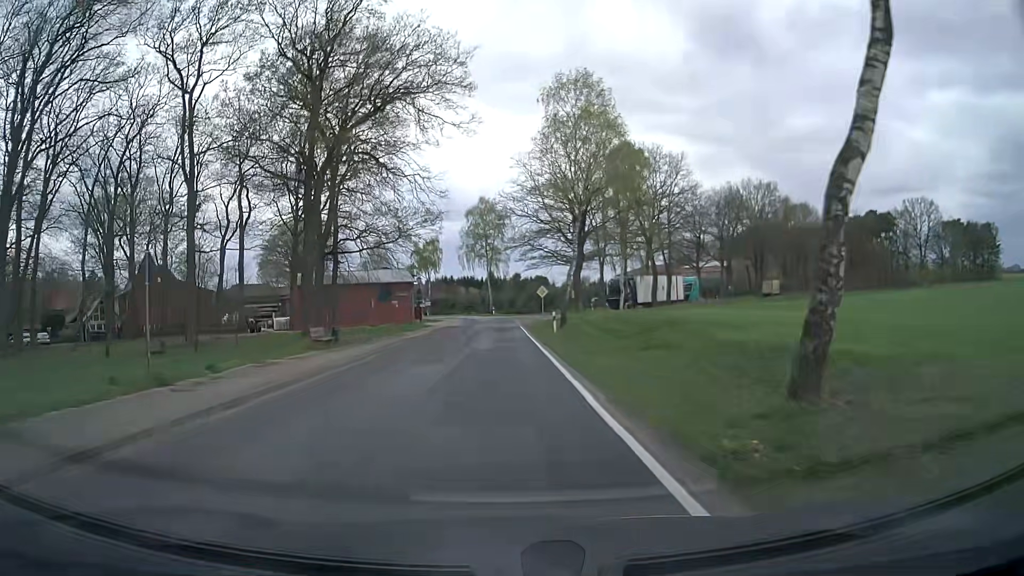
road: secondary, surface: asphalt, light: Day
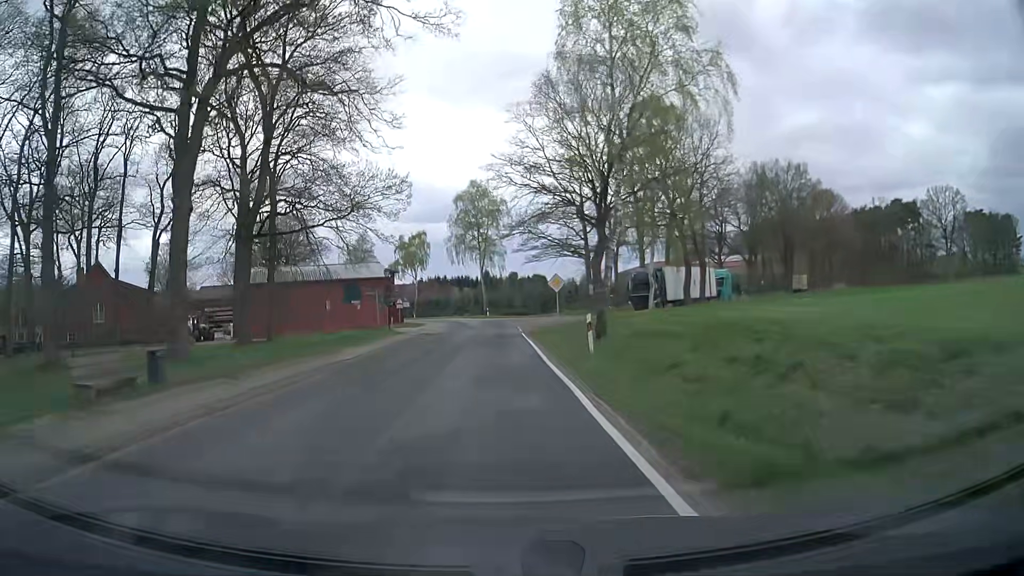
(0.0, +14.8) m; 0°
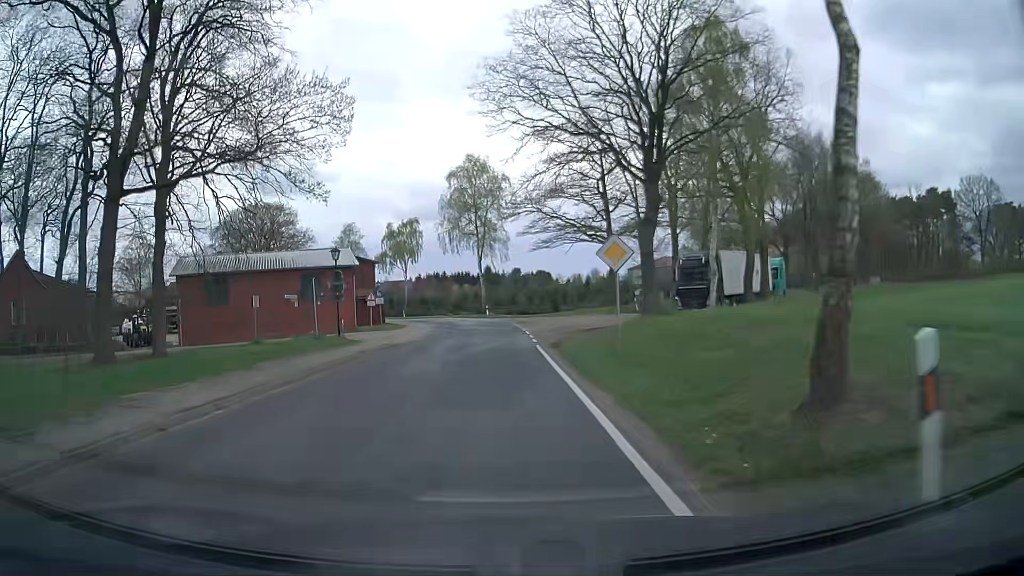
(0.0, +14.8) m; 0°
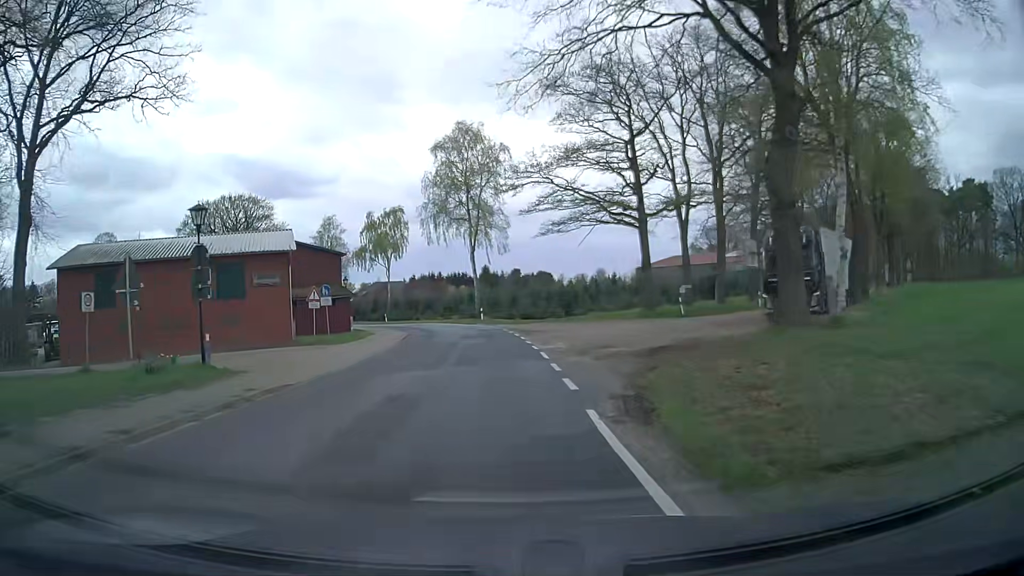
(-0.1, +14.8) m; 0°
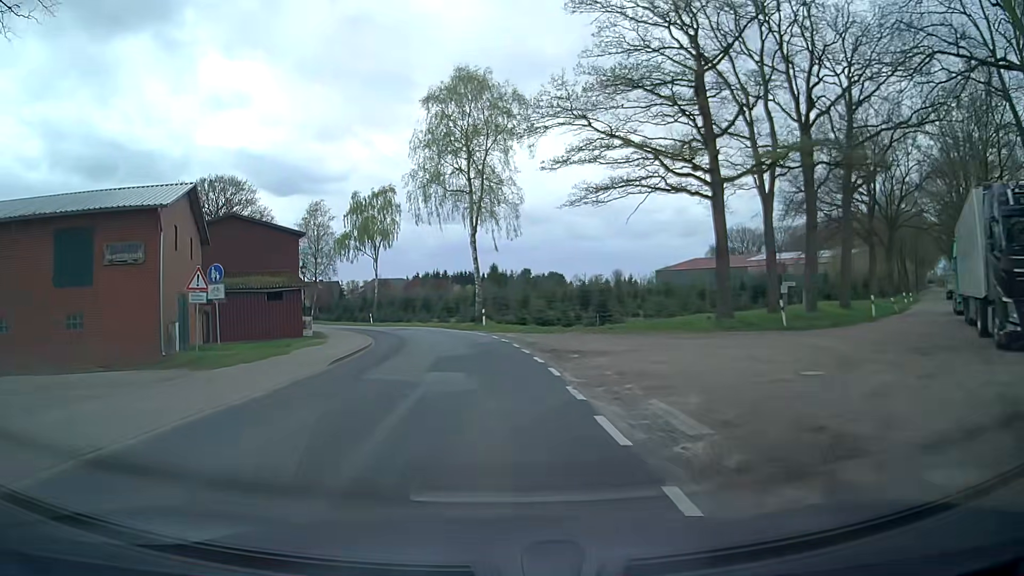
(-0.2, +14.6) m; -1°
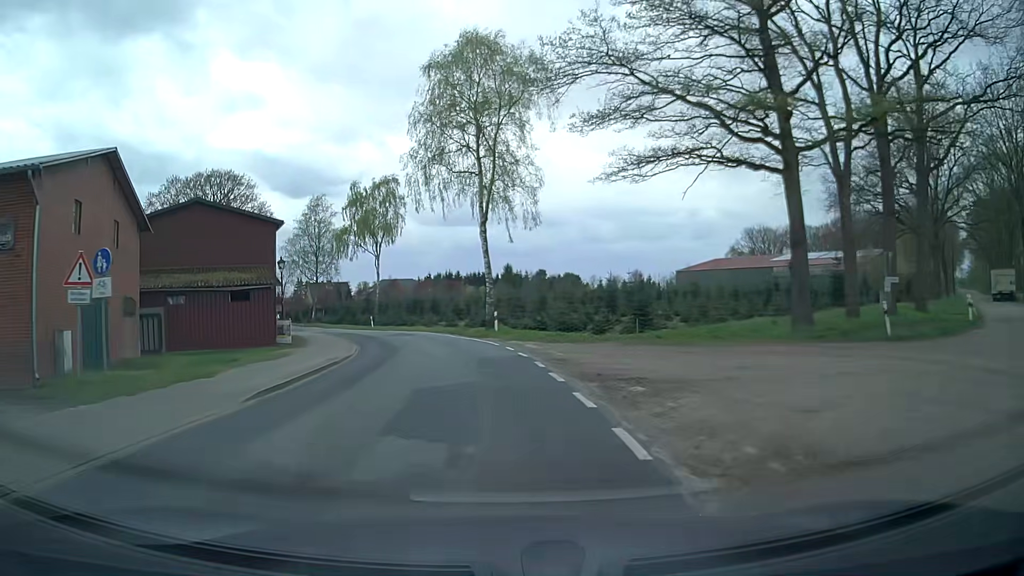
(-0.1, +7.2) m; -2°
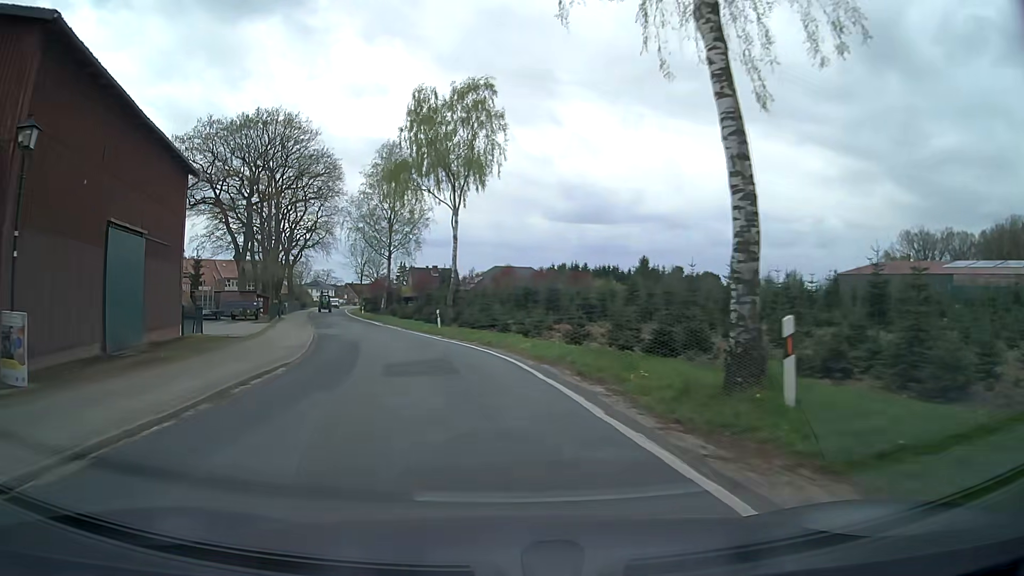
(-1.5, +27.9) m; -9°
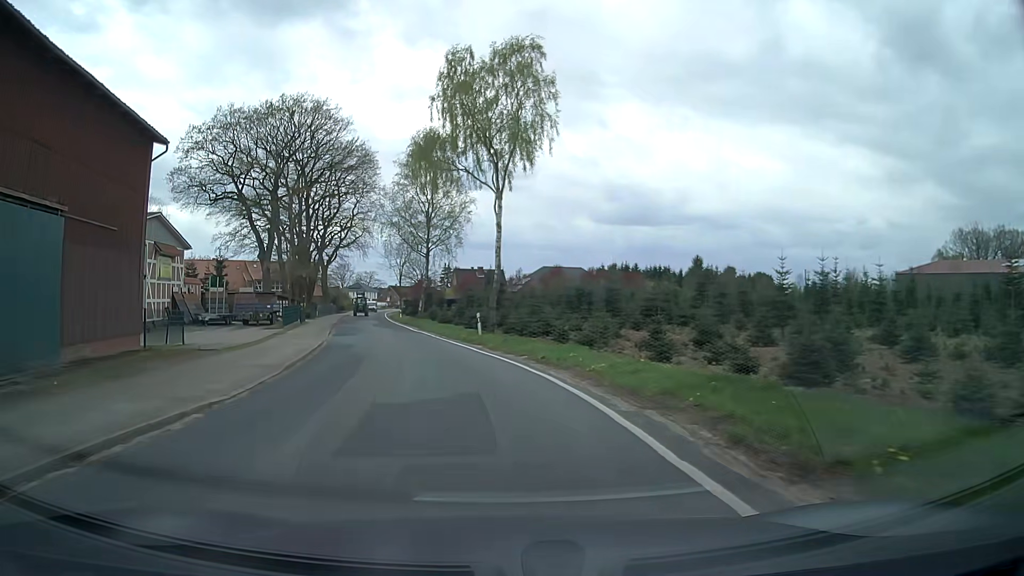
(-0.2, +6.8) m; -4°
(0, +10) (-2, +20) (-3, +30) (-5, +40) (-7, +49) (-9, +59) (-12, +69) (-14, +79) (-16, +88) (-18, +98) m
